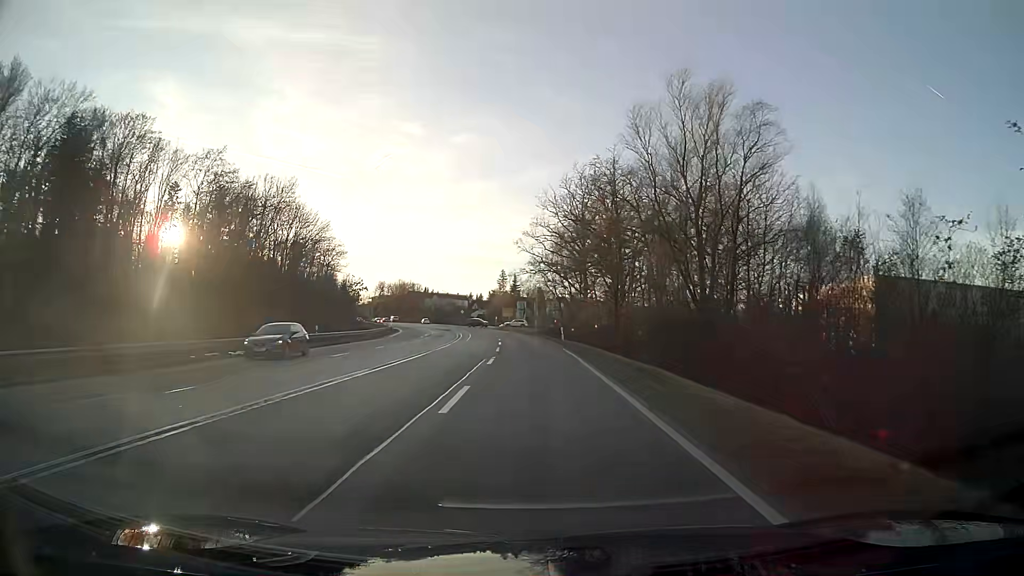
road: secondary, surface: asphalt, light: Day
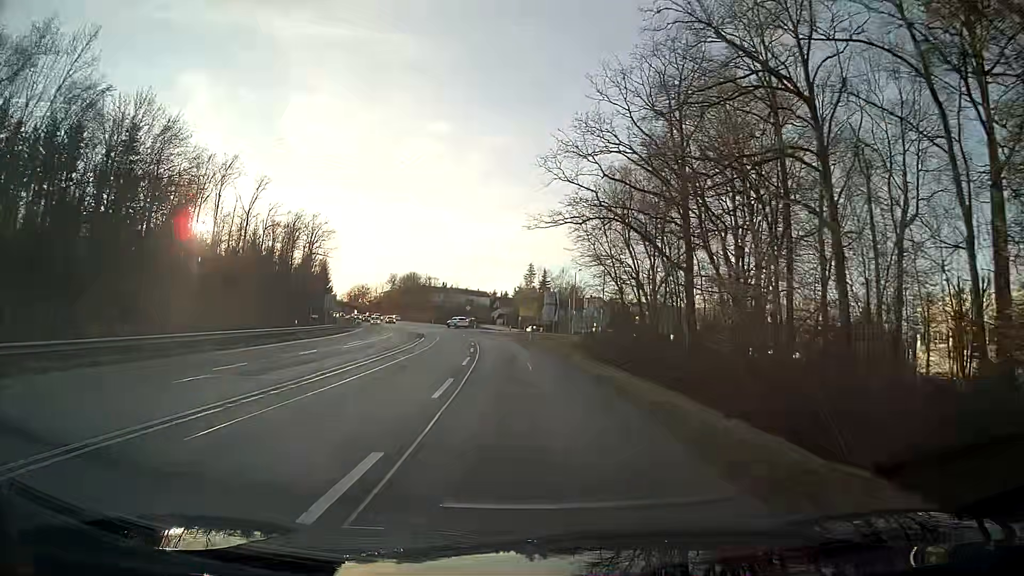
(-0.9, +45.0) m; -3°
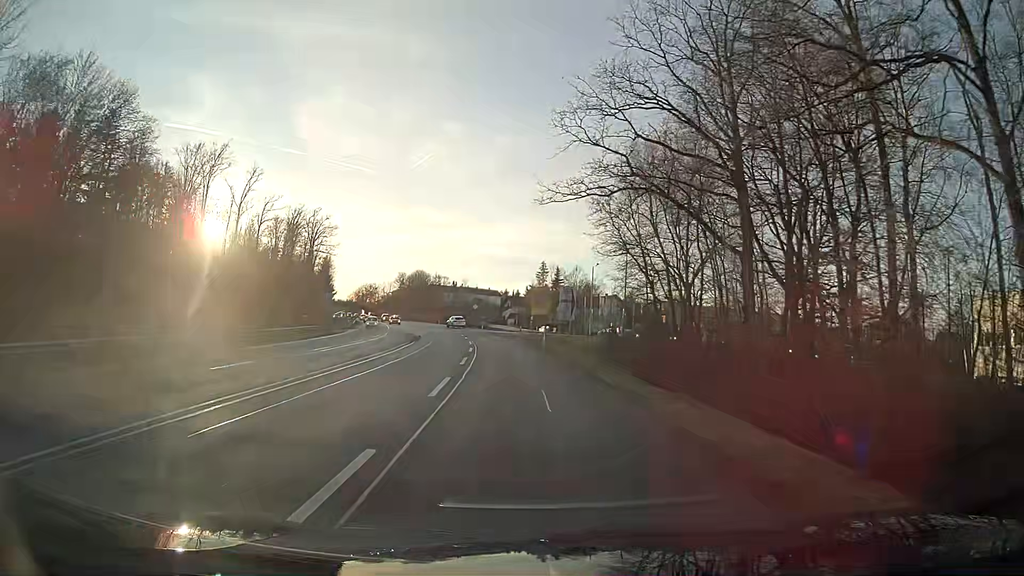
(-0.1, +9.0) m; -1°
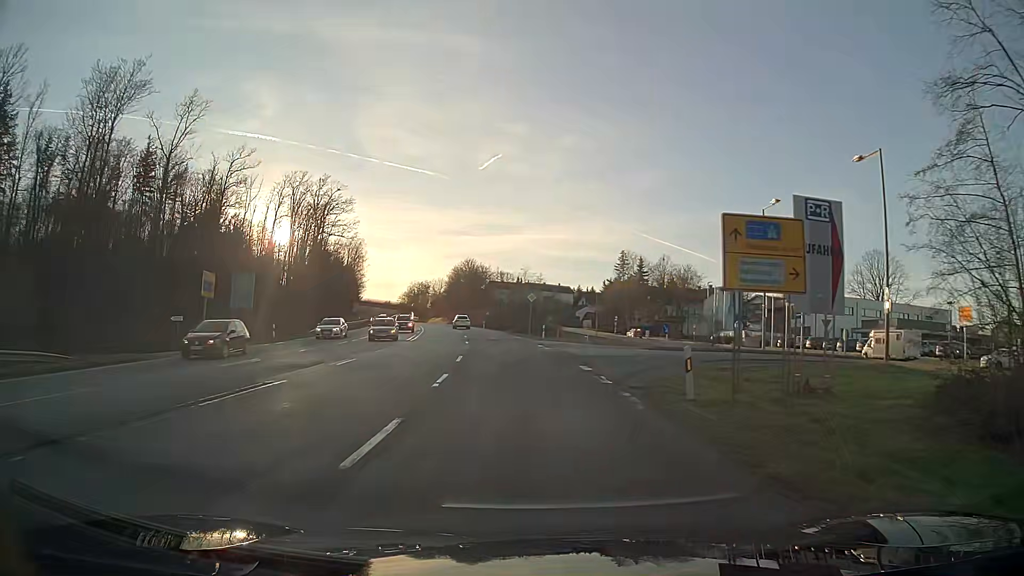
(-2.5, +44.5) m; -6°
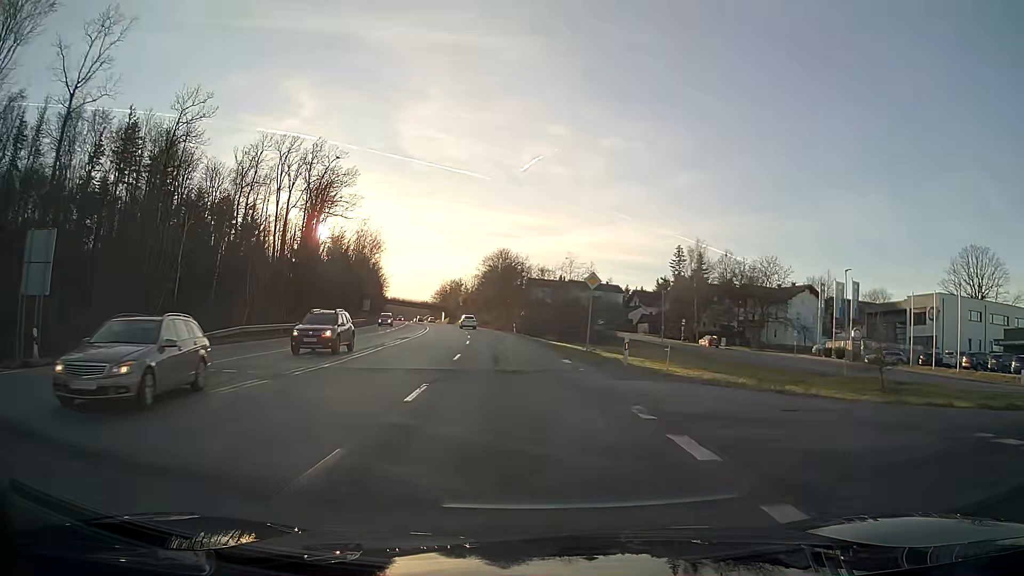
(-0.9, +26.6) m; -4°
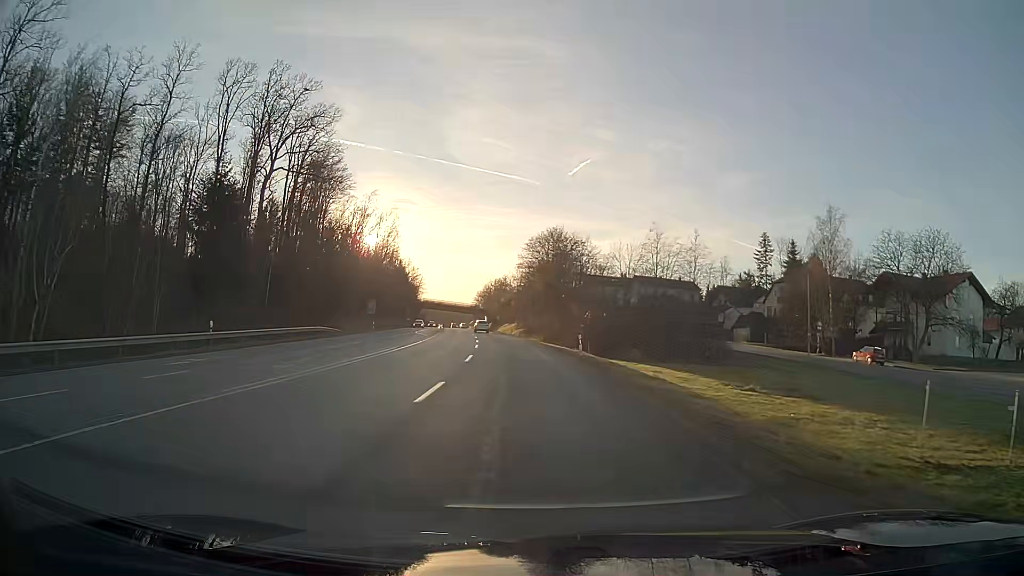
(-1.4, +35.3) m; -4°
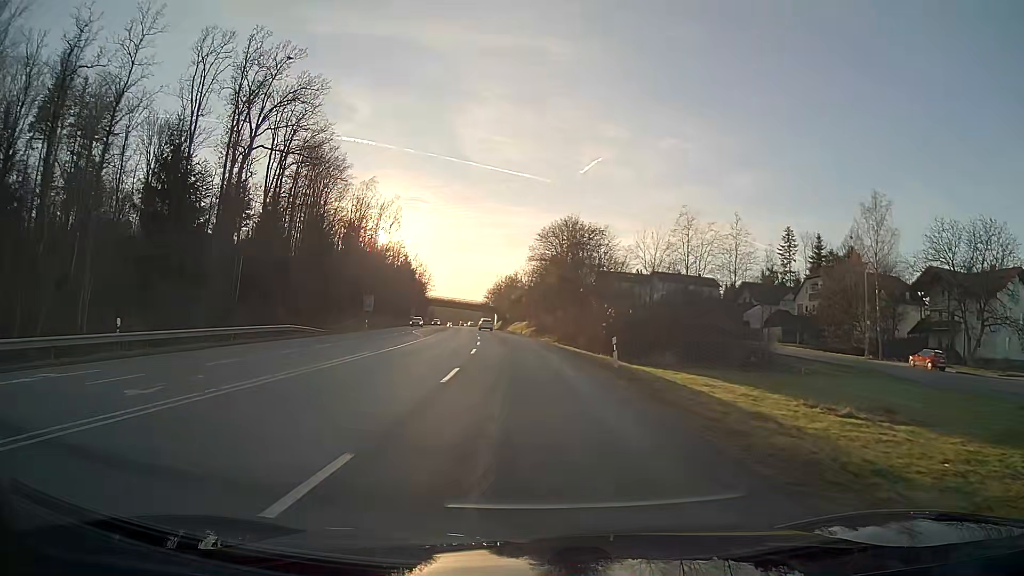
(-0.1, +8.8) m; -1°
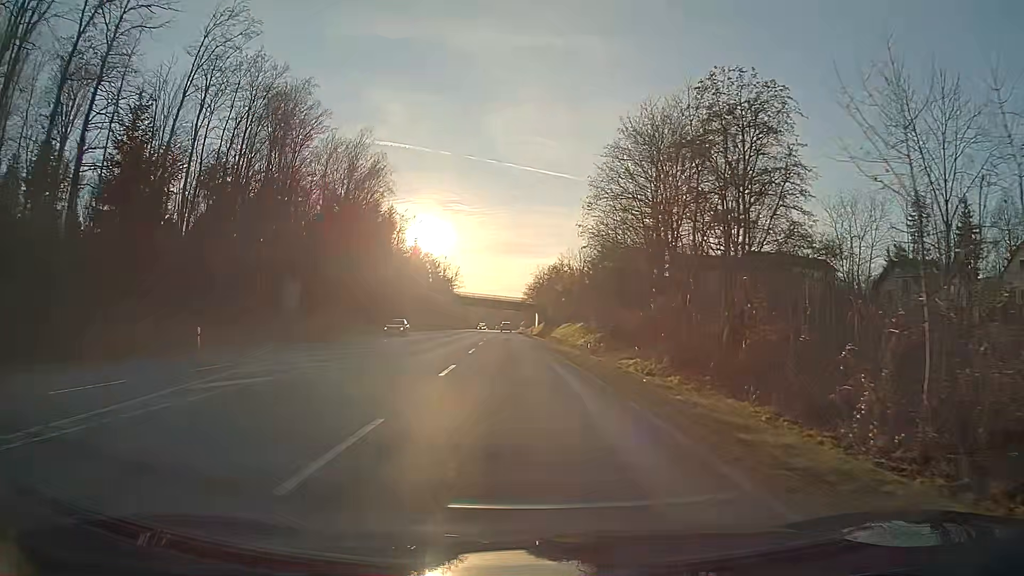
(-1.4, +44.1) m; -4°
